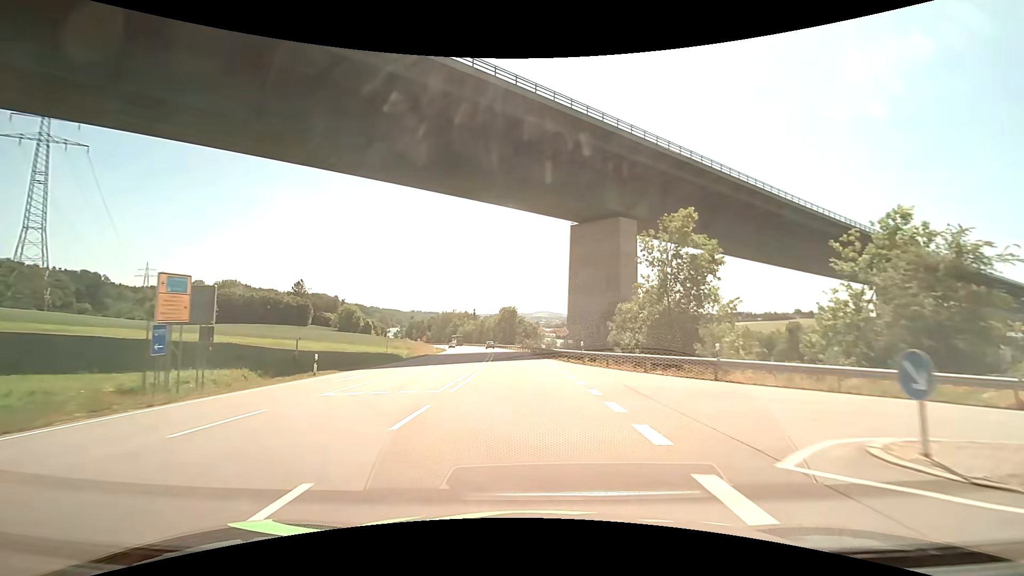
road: primary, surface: asphalt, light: Day
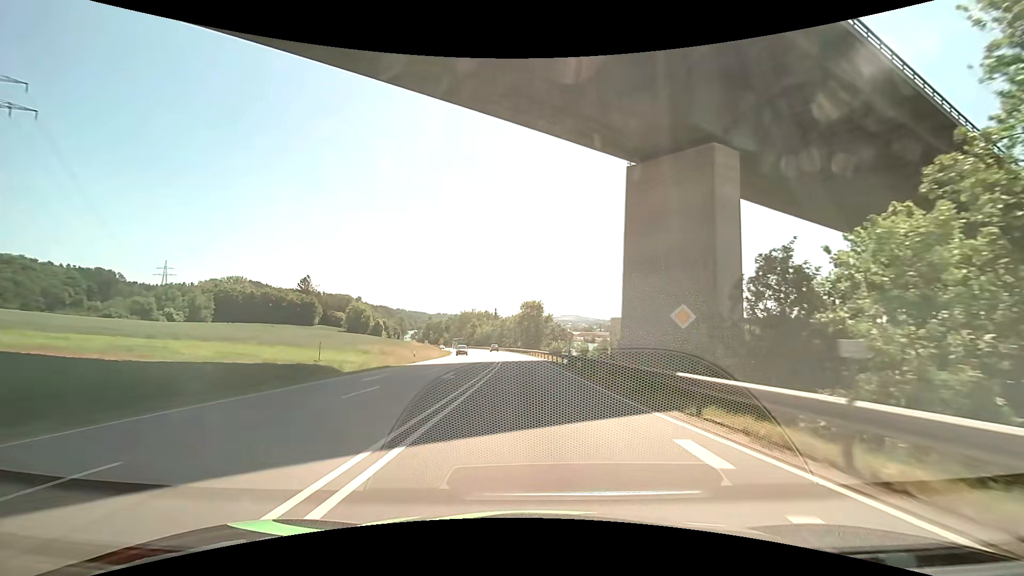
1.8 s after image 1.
(-0.7, +28.2) m; -3°
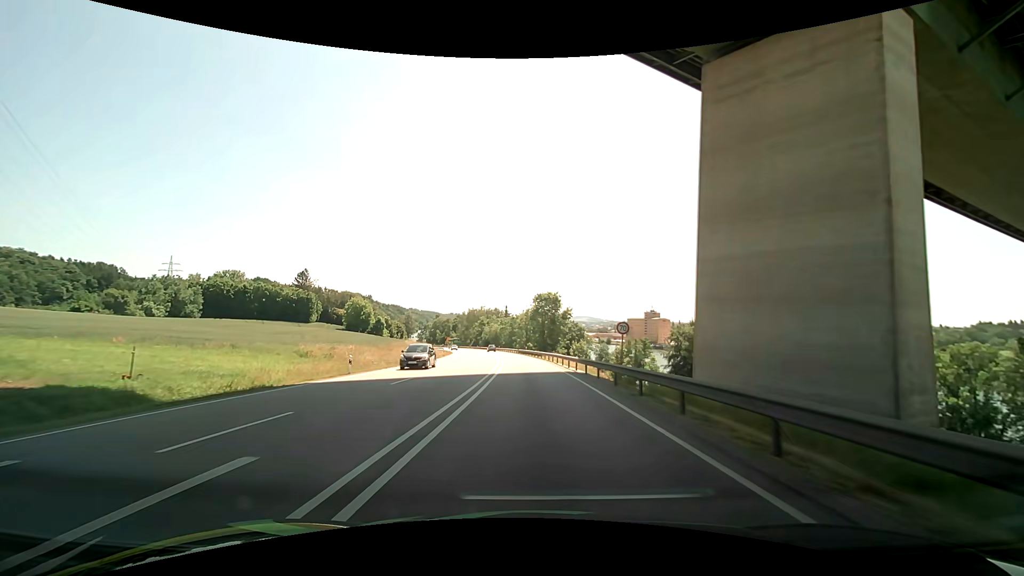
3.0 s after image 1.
(-0.3, +19.3) m; -2°
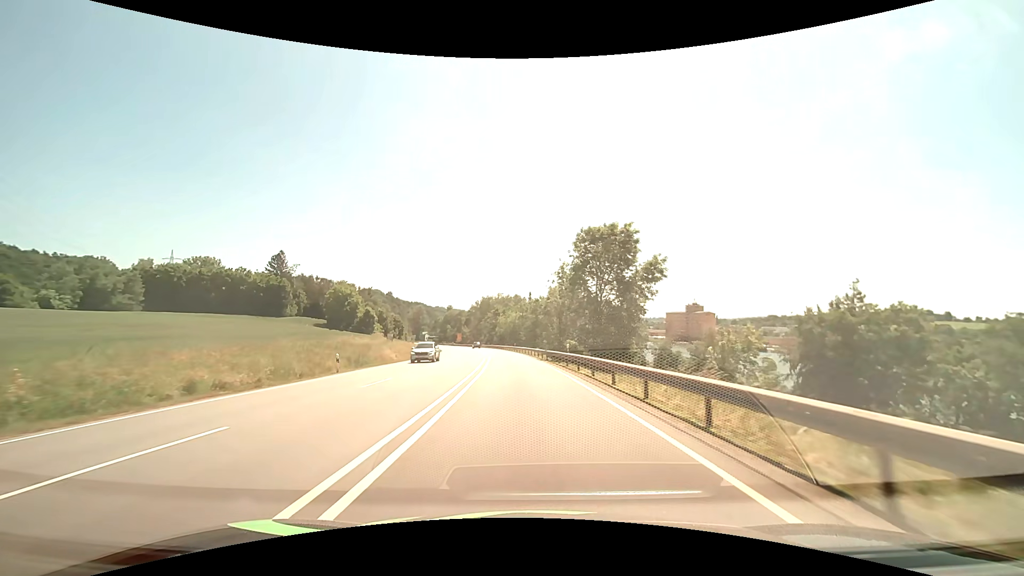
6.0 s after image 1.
(-1.1, +50.3) m; -3°
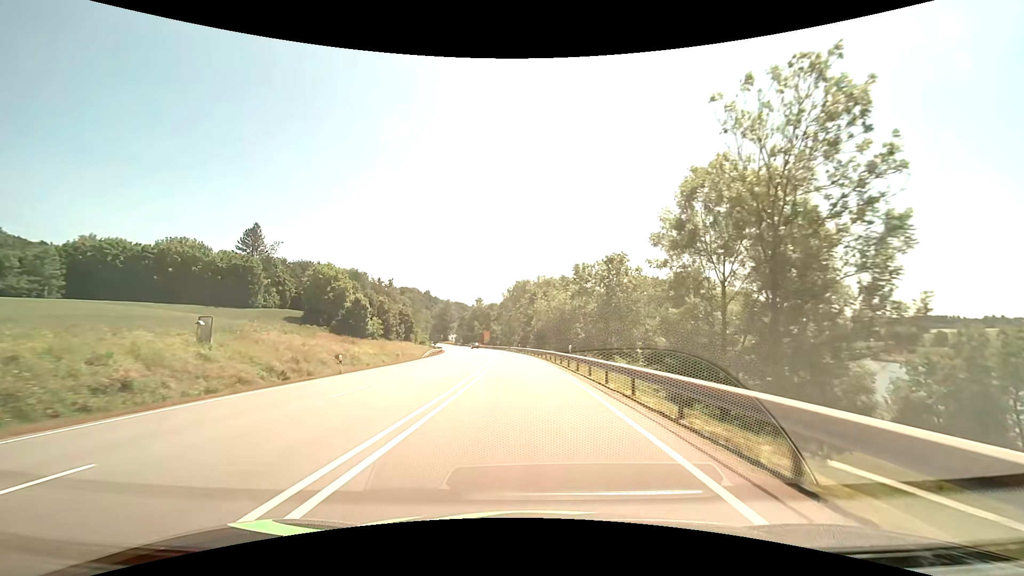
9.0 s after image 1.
(-2.3, +51.0) m; -5°
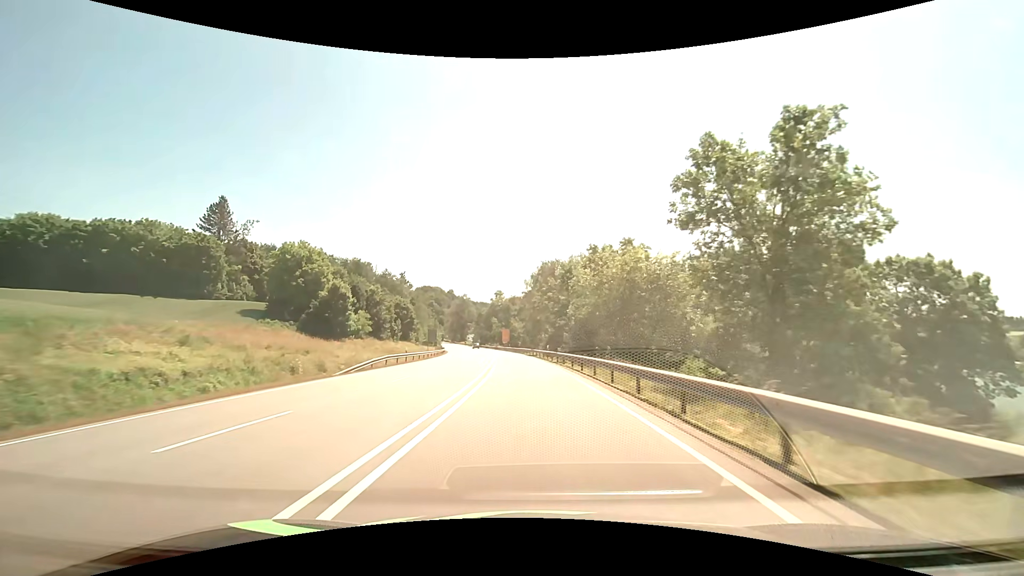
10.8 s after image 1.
(-0.9, +31.4) m; -3°
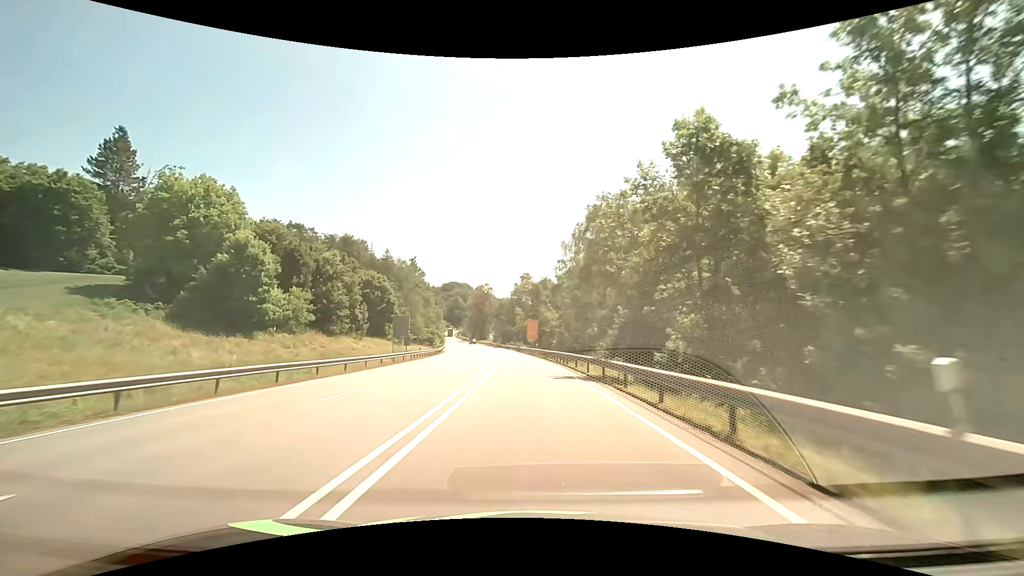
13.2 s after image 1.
(-1.3, +42.3) m; -4°
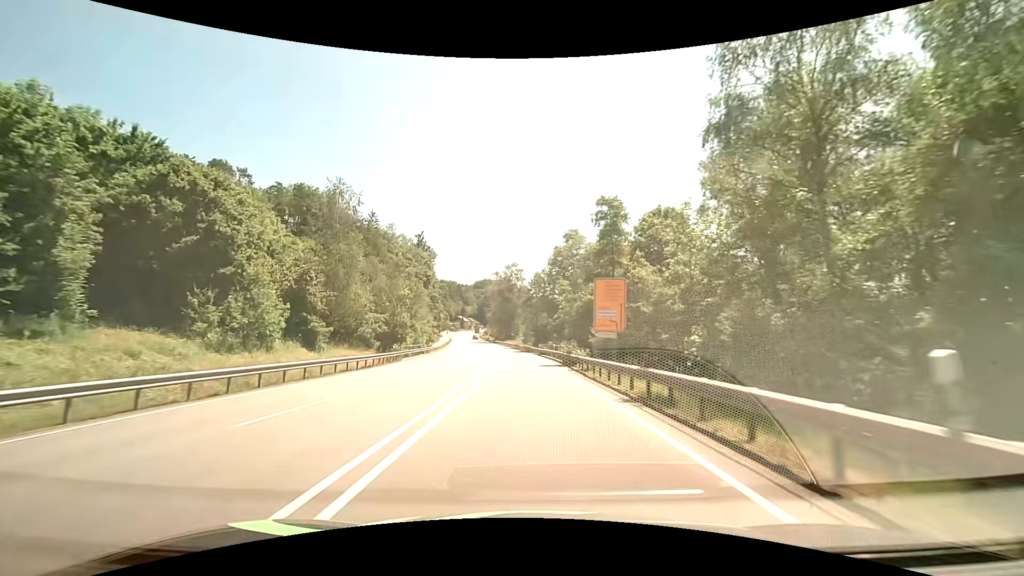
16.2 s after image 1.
(-2.1, +52.2) m; -4°
(0, +10) (0, +20) (-1, +30) (-1, +40) (-2, +50) (-3, +60) (-3, +70) (-4, +80) (-6, +90) (-7, +100) m
